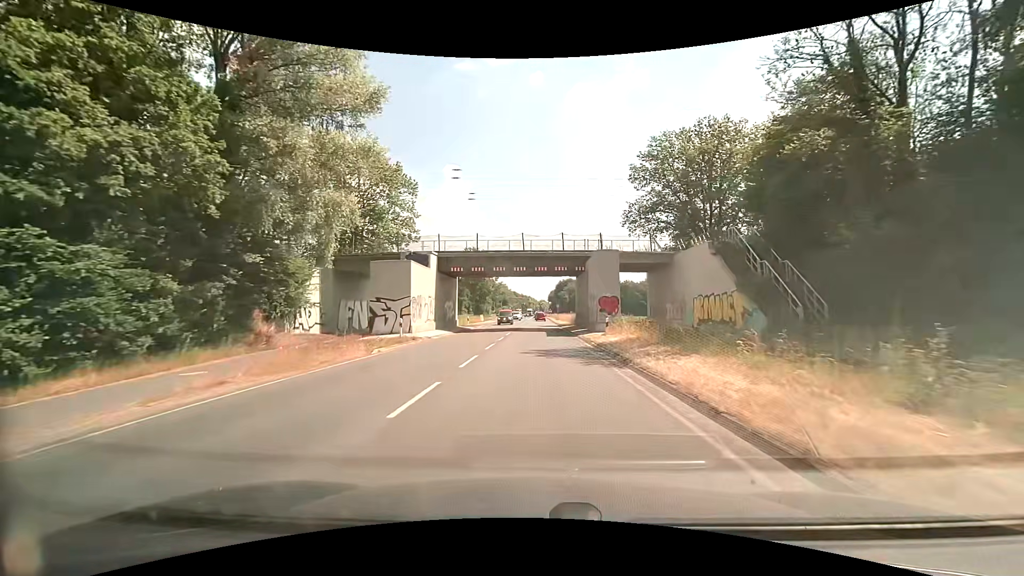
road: secondary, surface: asphalt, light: Day
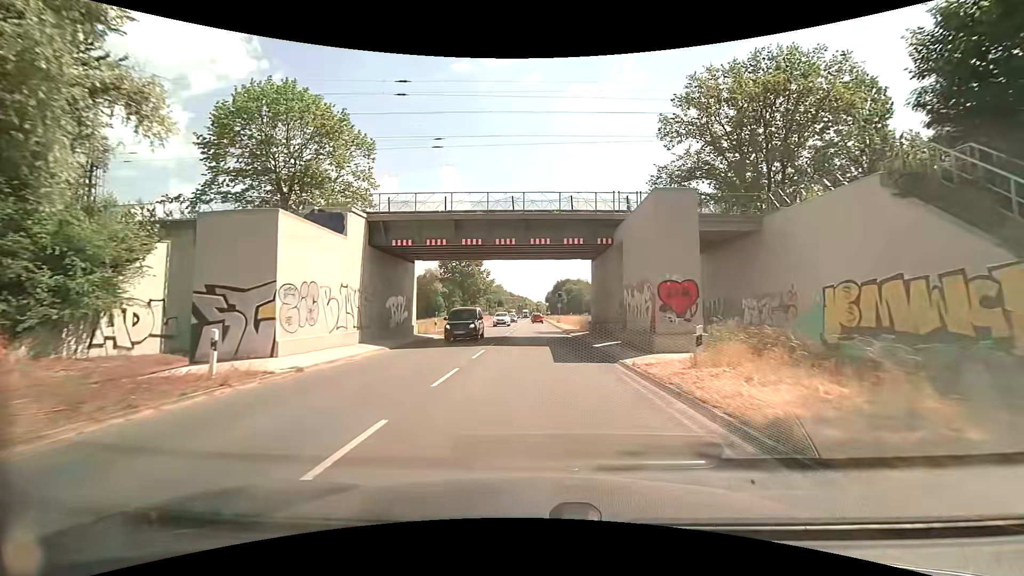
(+0.1, +15.2) m; 0°
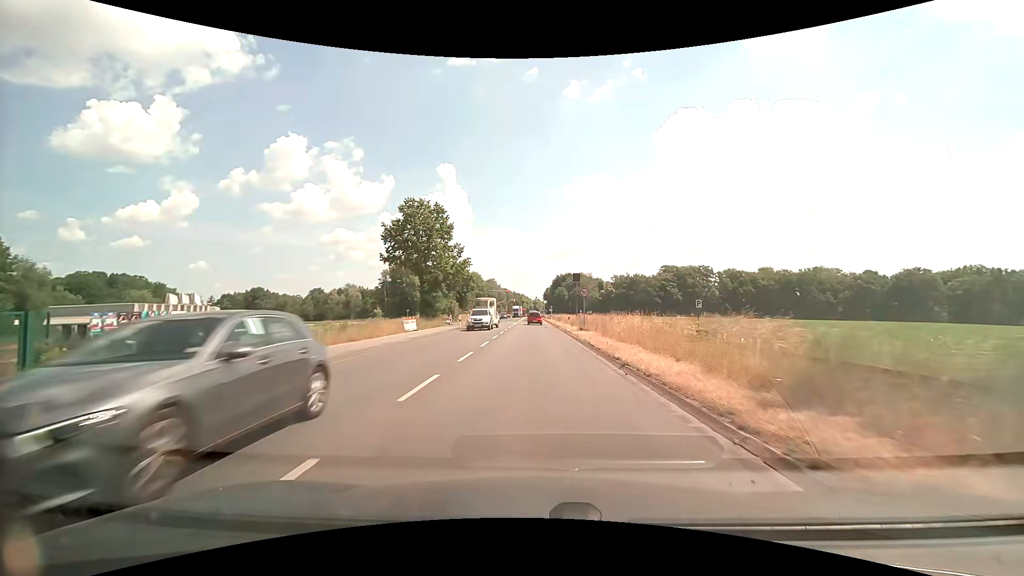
(+0.4, +37.7) m; +1°
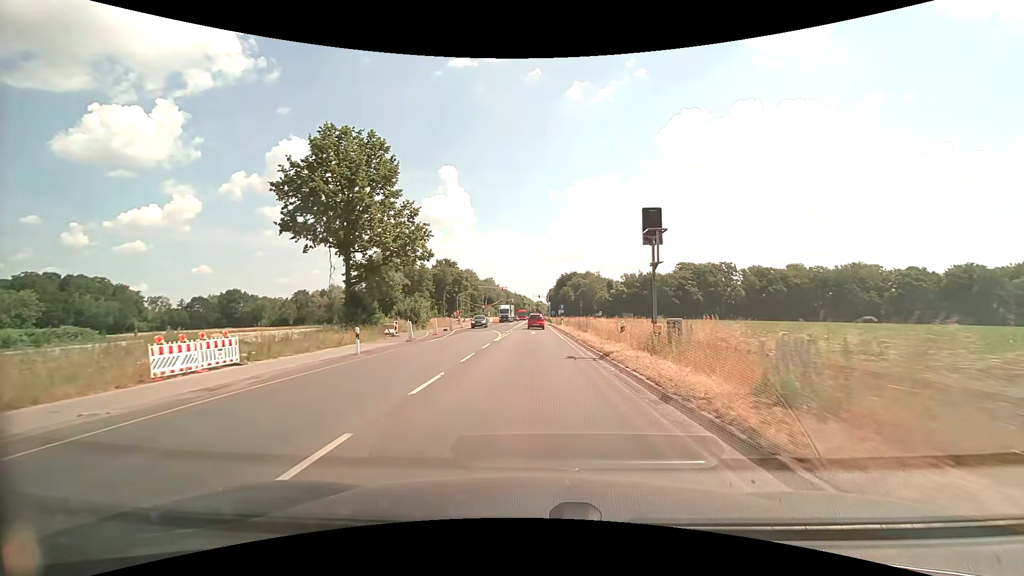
(-0.3, +29.0) m; -1°
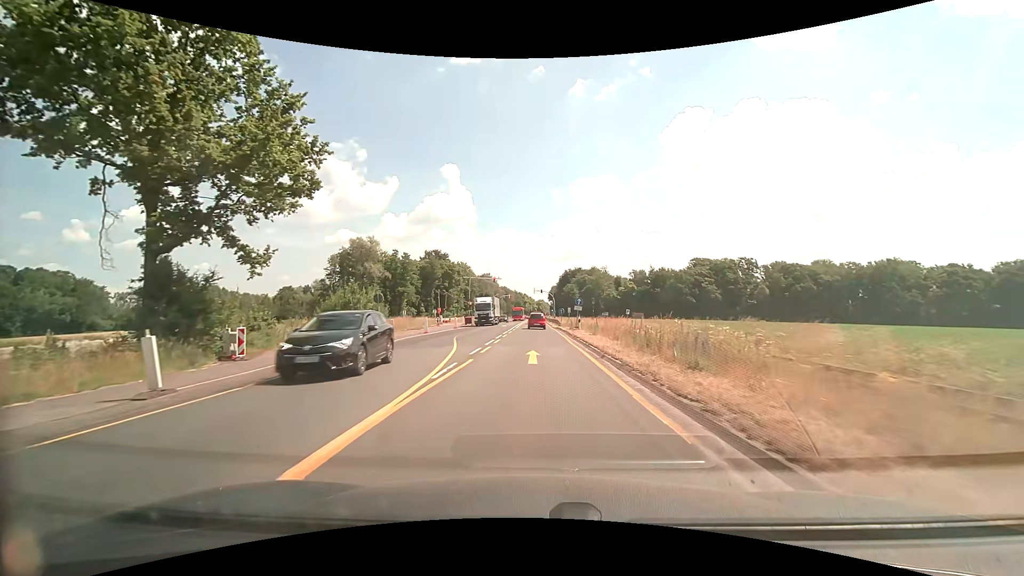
(-0.1, +22.3) m; 0°
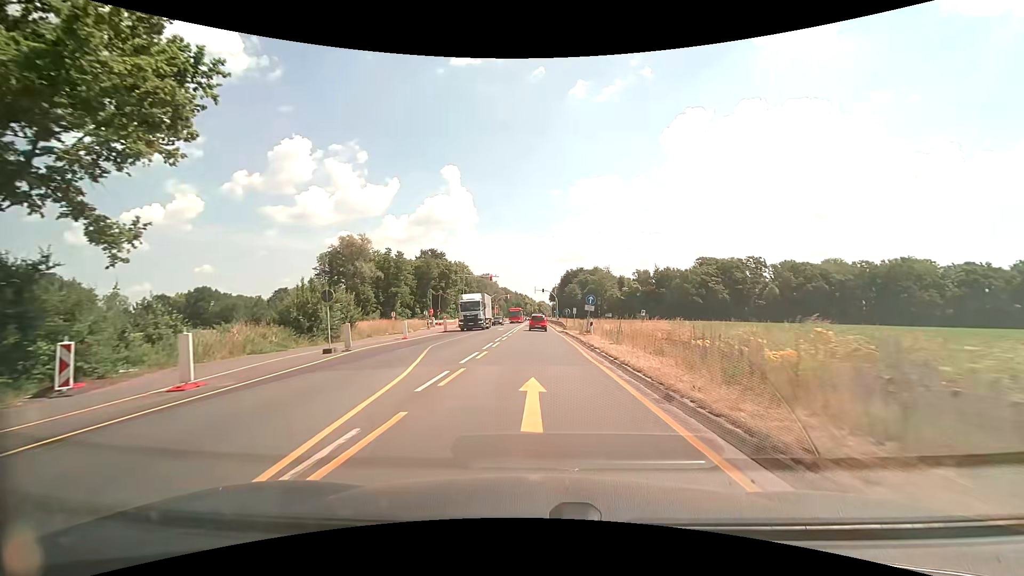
(0.0, +7.5) m; 0°
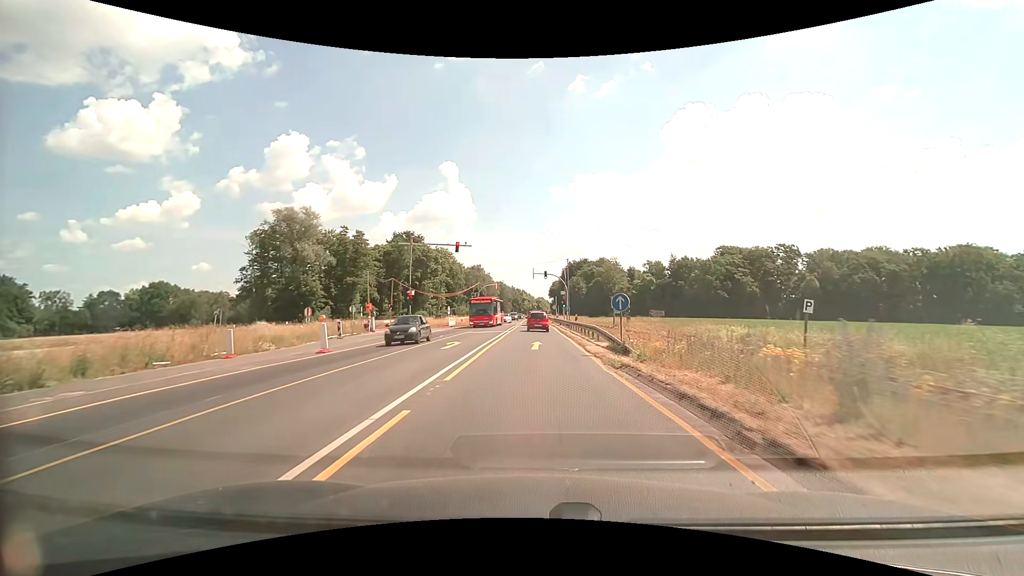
(0.0, +29.5) m; 0°
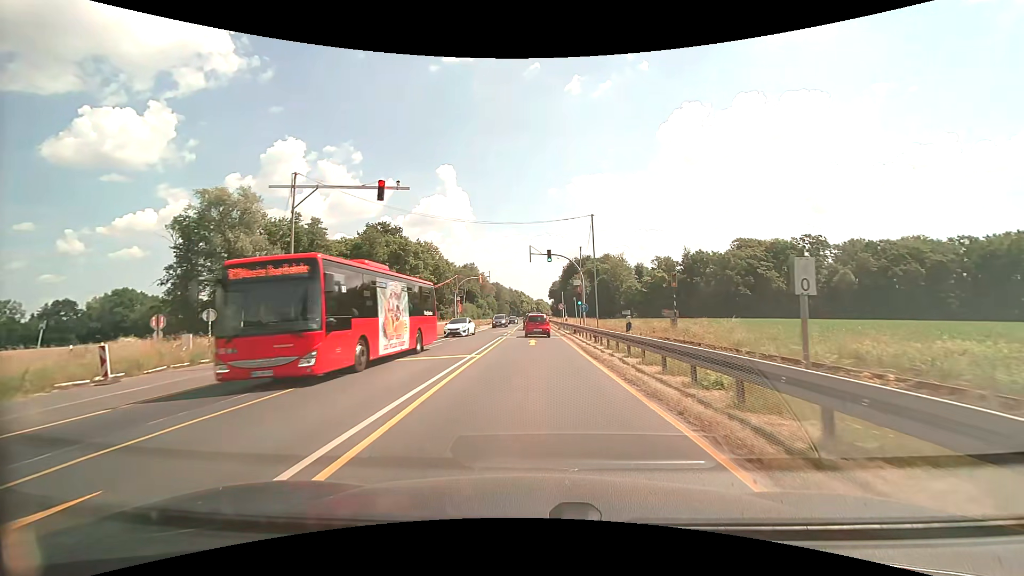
(0.0, +19.8) m; 0°
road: trunk_link
(0, +10) (0, +20) (0, +30) (0, +40) (0, +50) (0, +60) (0, +70) (0, +80) (0, +90) (0, +100) m
